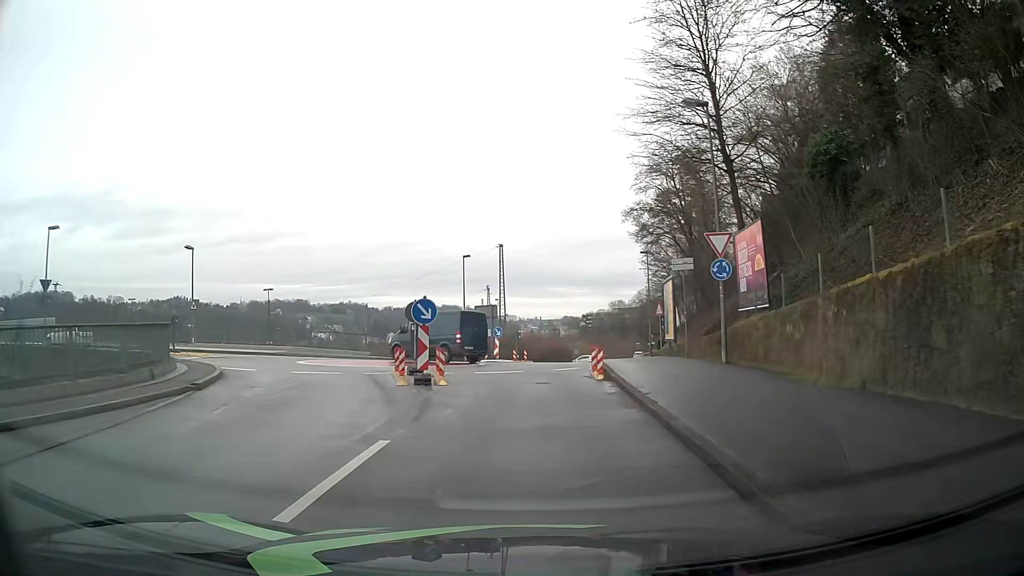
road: residential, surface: asphalt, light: Day
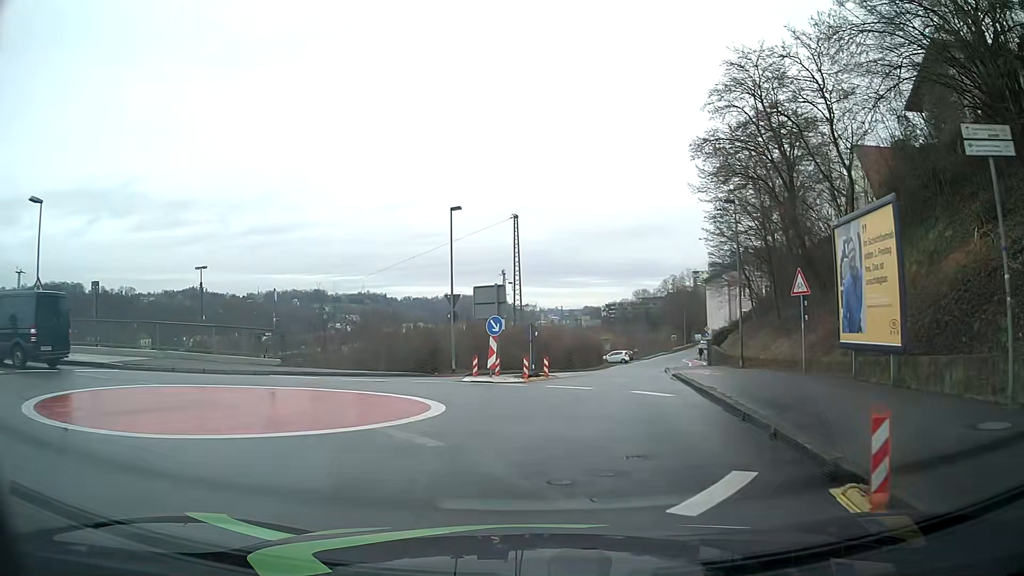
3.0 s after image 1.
(-0.1, +17.4) m; -2°
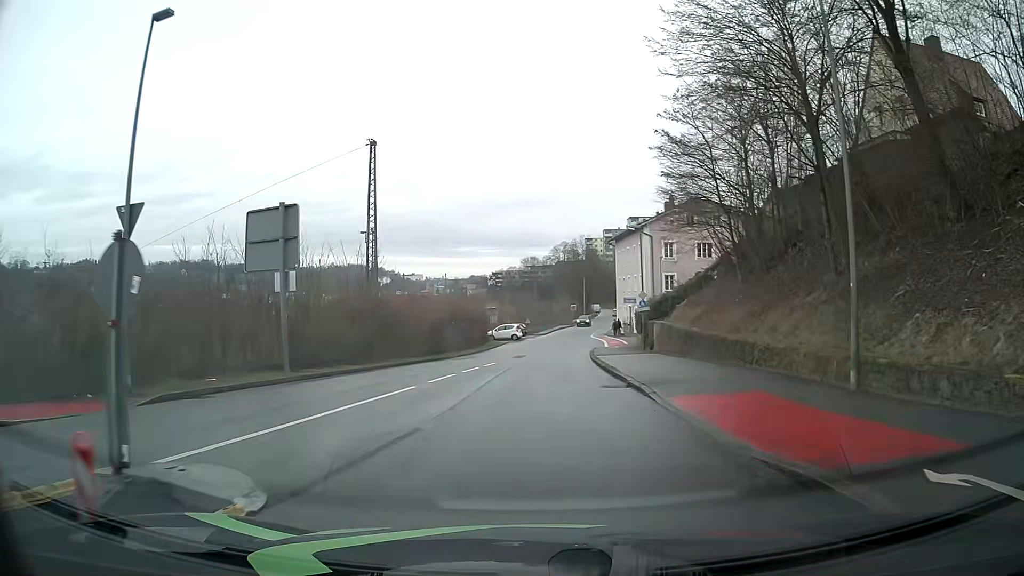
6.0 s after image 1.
(+1.9, +20.2) m; +10°
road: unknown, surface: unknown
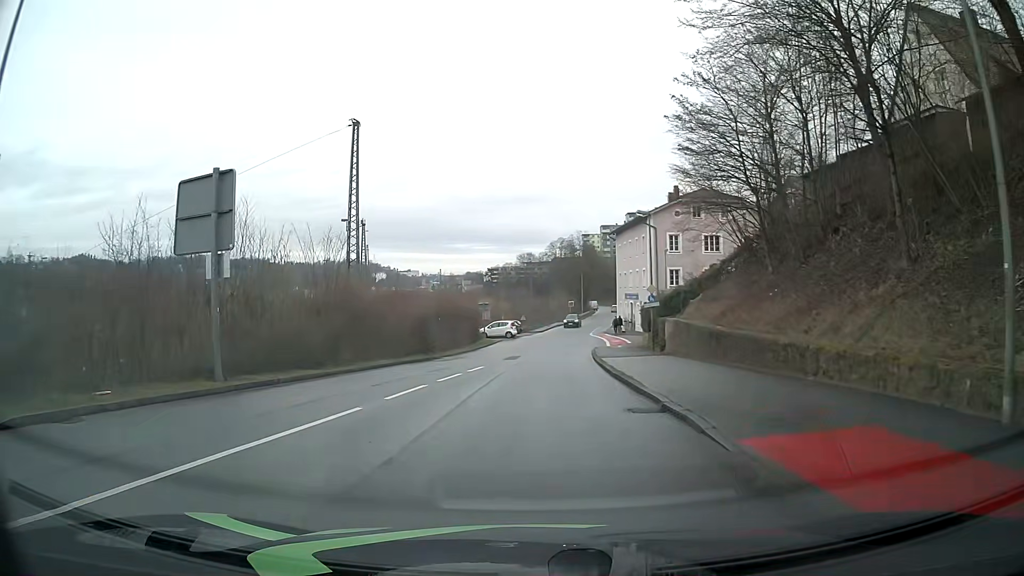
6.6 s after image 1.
(0.0, +4.6) m; 0°
(0, +10) (0, +20) (+1, +30) (+2, +40) (+3, +50) (+9, +57) (+19, +59) (+29, +60) (+39, +61) (+49, +63) m
